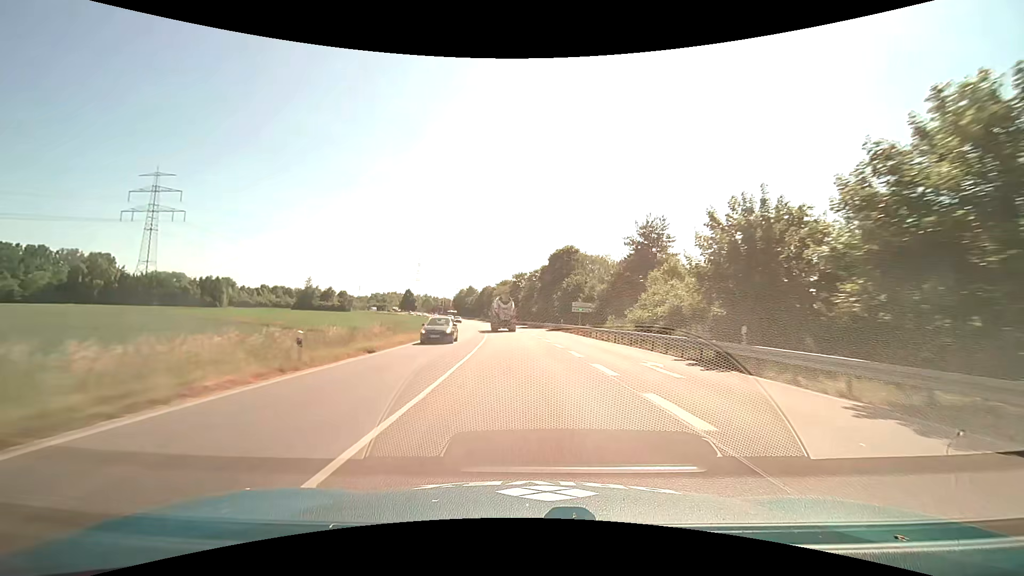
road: primary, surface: asphalt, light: Day
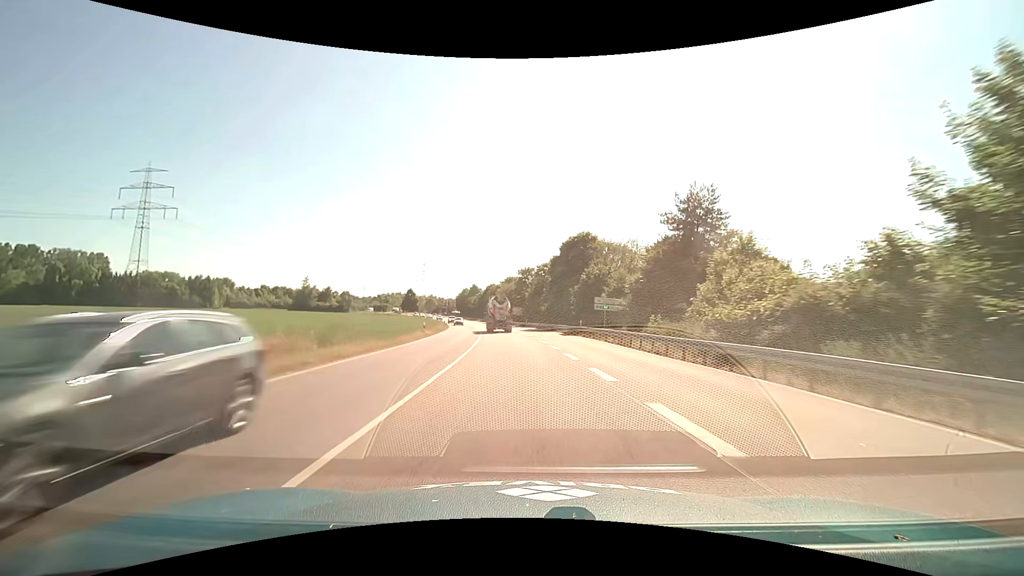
(-0.1, +13.1) m; -1°
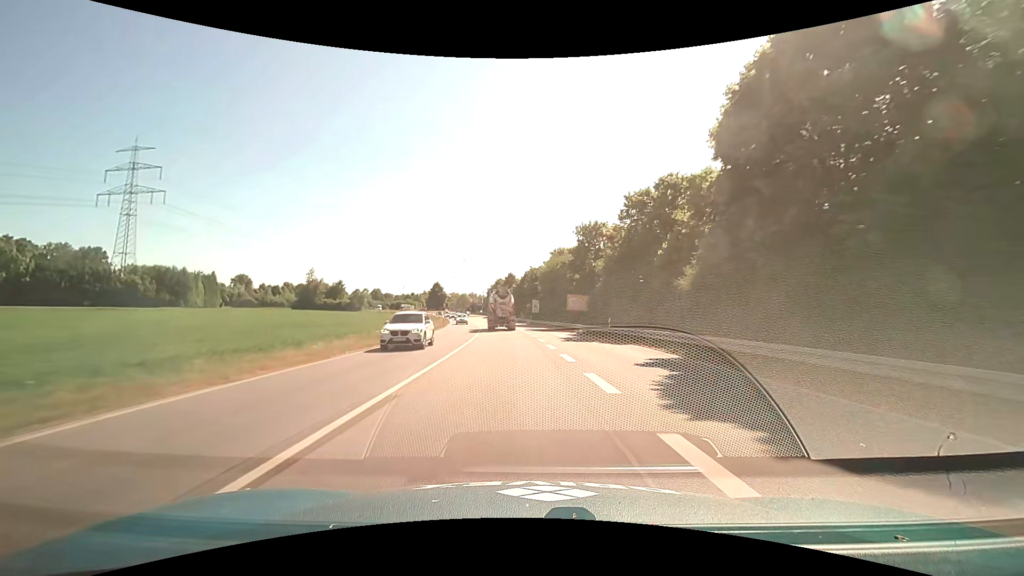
(-2.3, +49.6) m; -5°
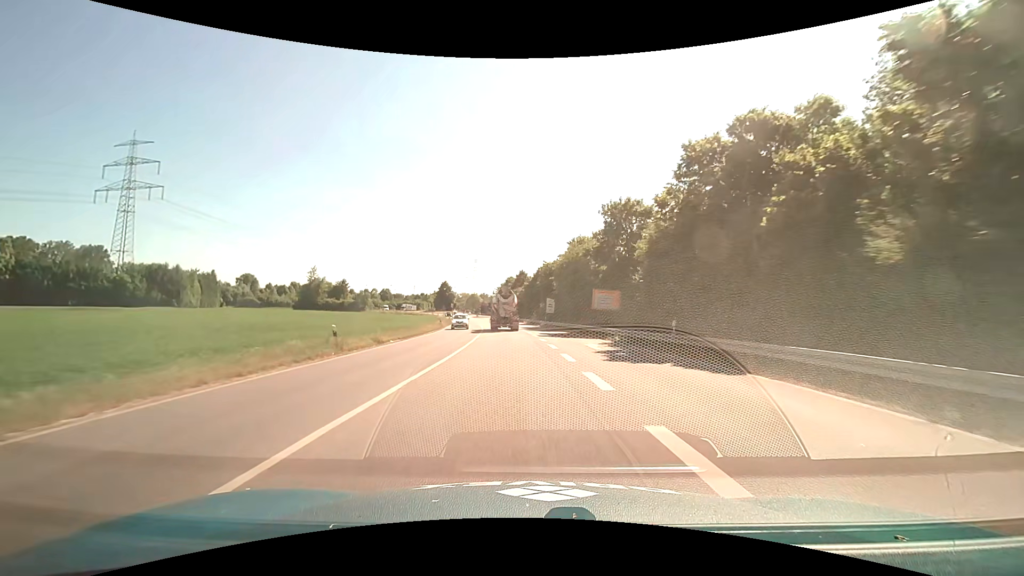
(-0.1, +11.5) m; -1°
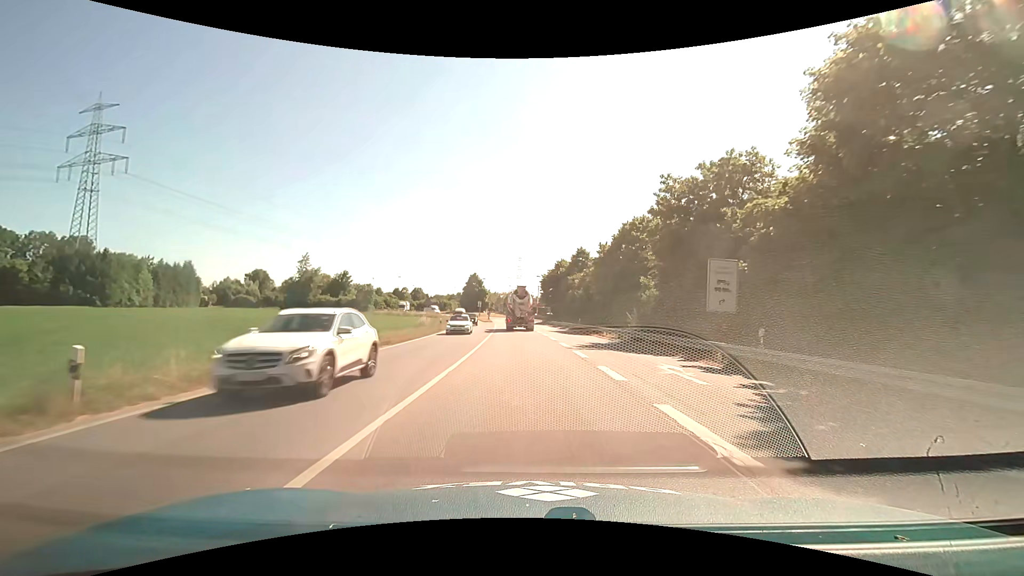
(-2.9, +51.5) m; -6°
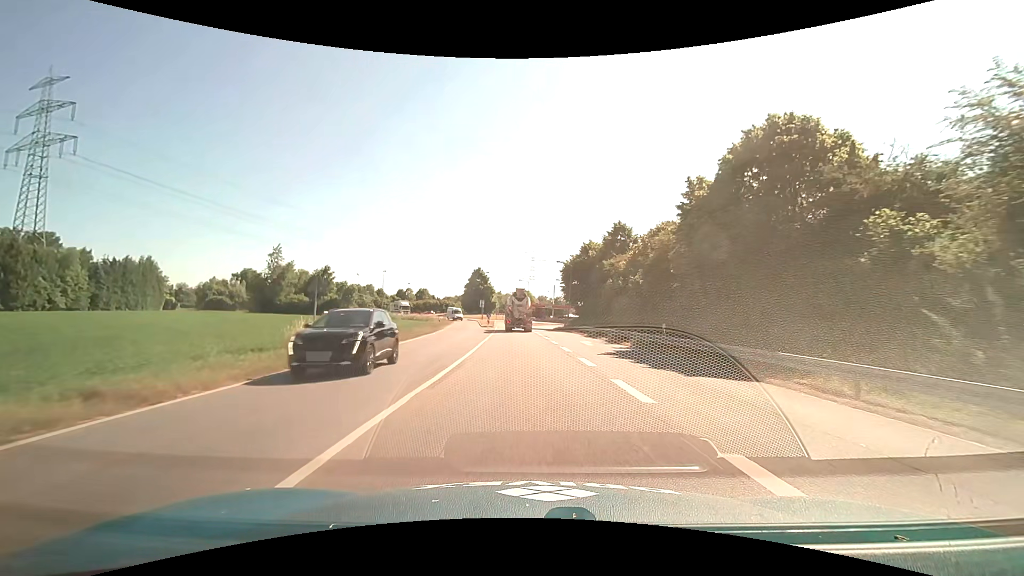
(-0.4, +26.4) m; -2°
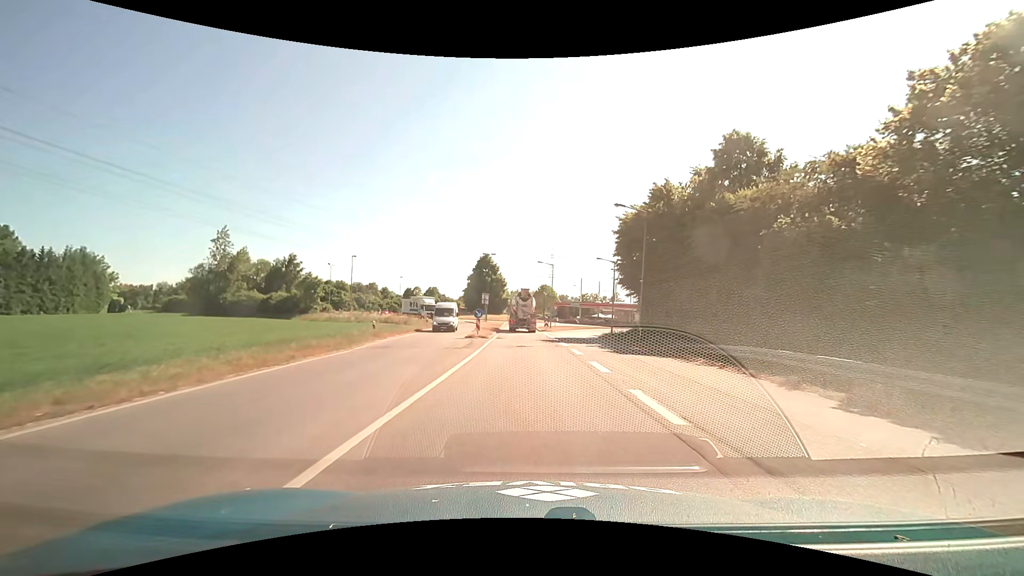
(-0.5, +31.3) m; -2°
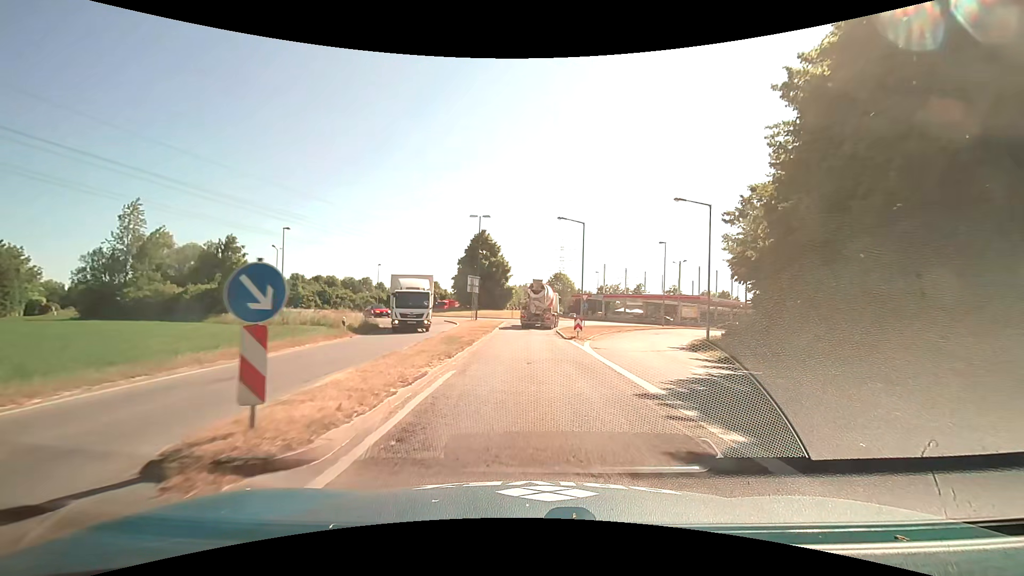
(-0.4, +26.1) m; -1°
(0, +10) (0, +20) (0, +30) (0, +40) (+2, +50) (+5, +59) (+11, +67) (+14, +77) (+14, +87) (+10, +96) m
